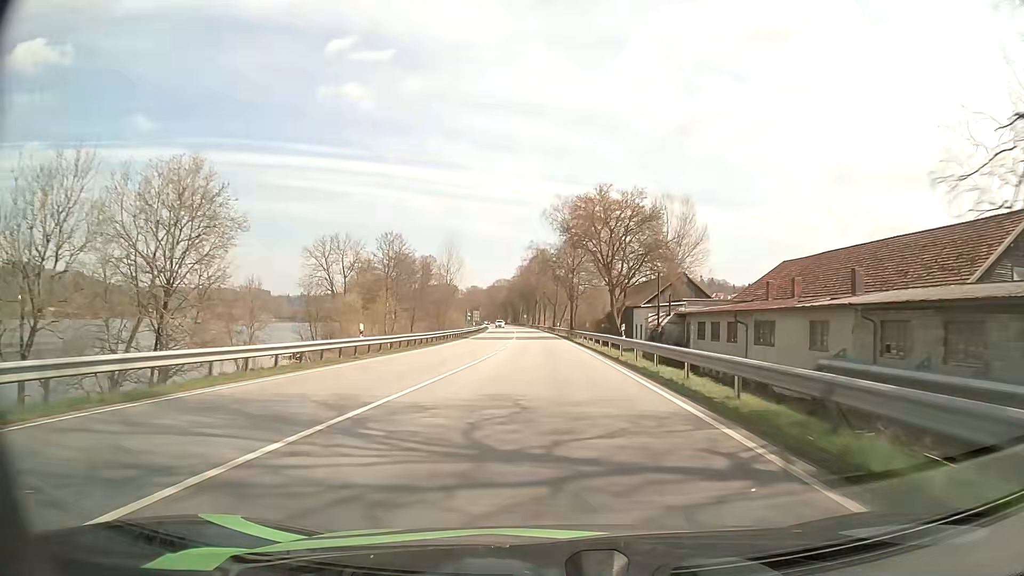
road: primary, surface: asphalt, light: Day
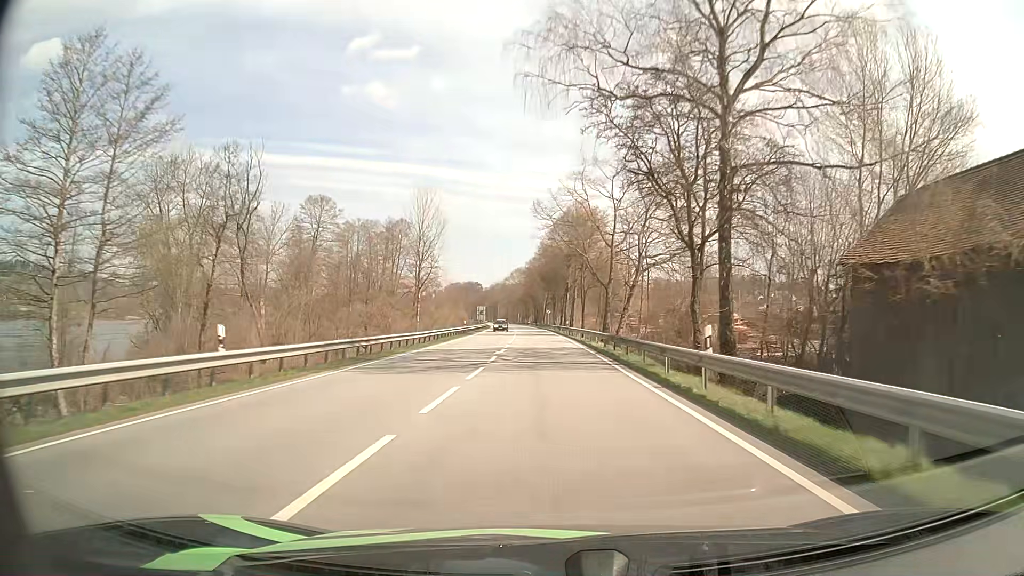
(-1.5, +66.2) m; -3°
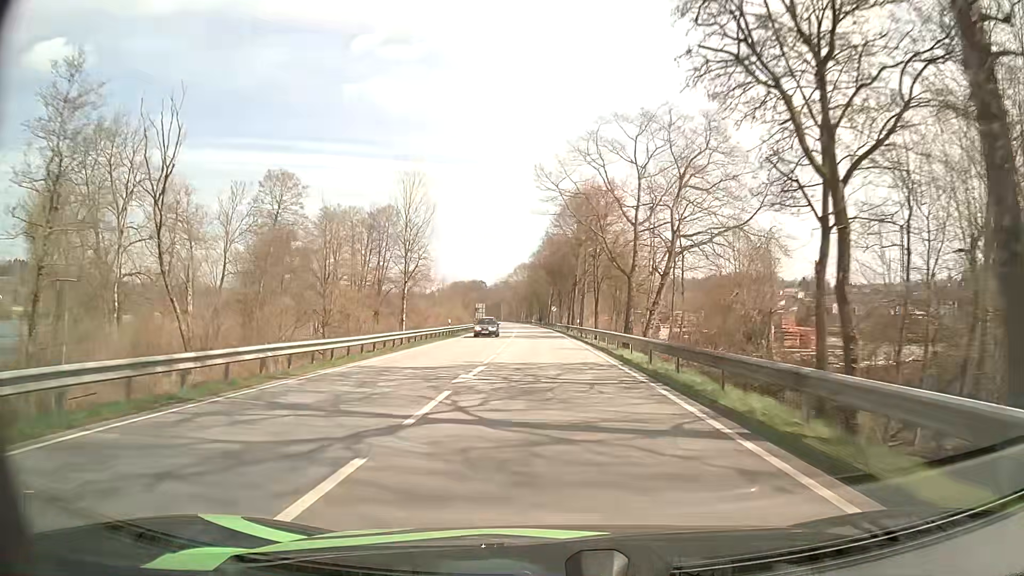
(0.0, +13.4) m; 0°
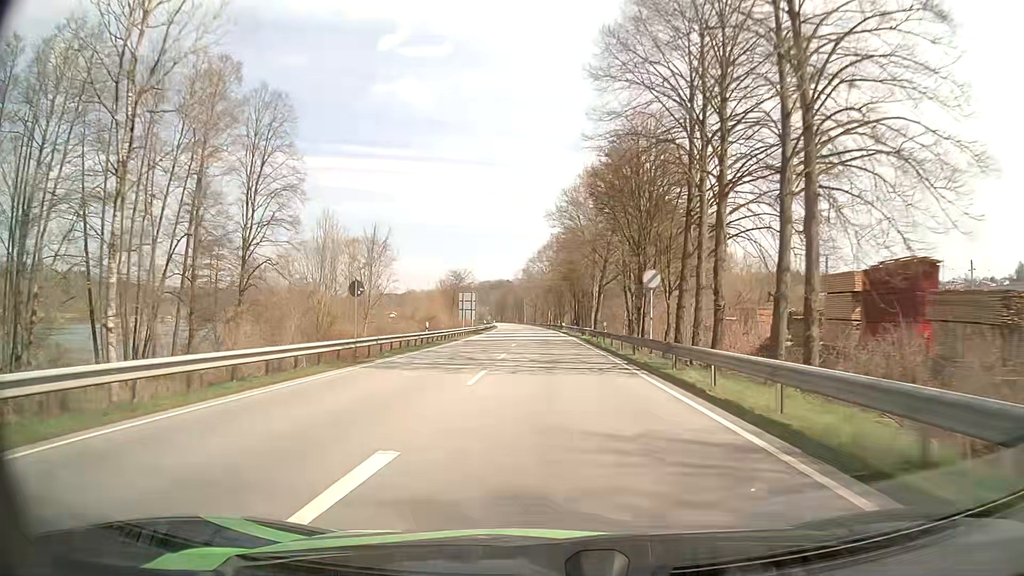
(-1.4, +66.7) m; -2°
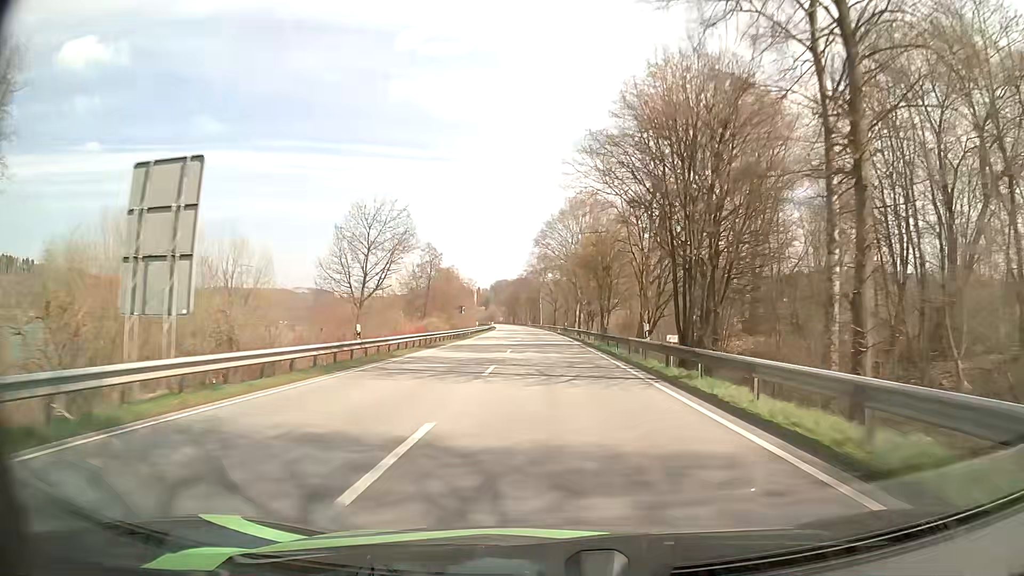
(-1.3, +67.1) m; -2°
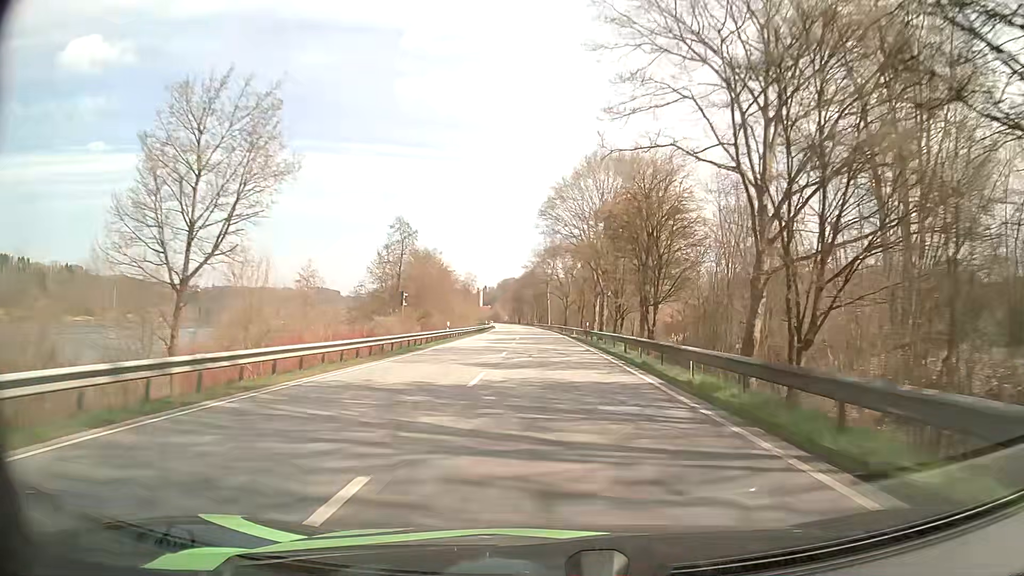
(-0.3, +27.4) m; -1°
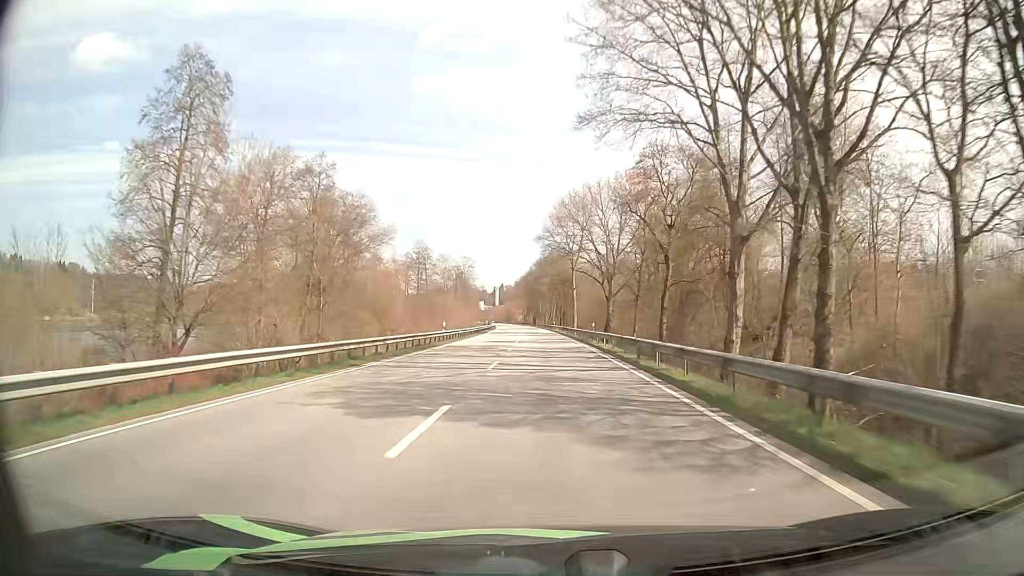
(-0.6, +55.6) m; -1°
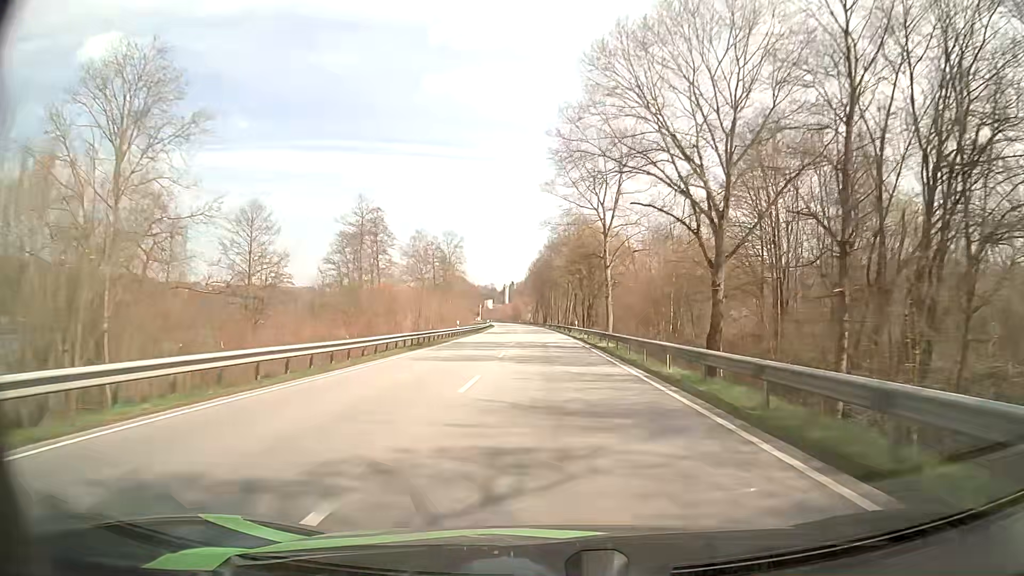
(-0.5, +42.3) m; -1°
(0, +10) (0, +20) (0, +30) (-1, +40) (-1, +50) (-1, +60) (-2, +70) (-2, +80) (-2, +90) (-3, +100) m
